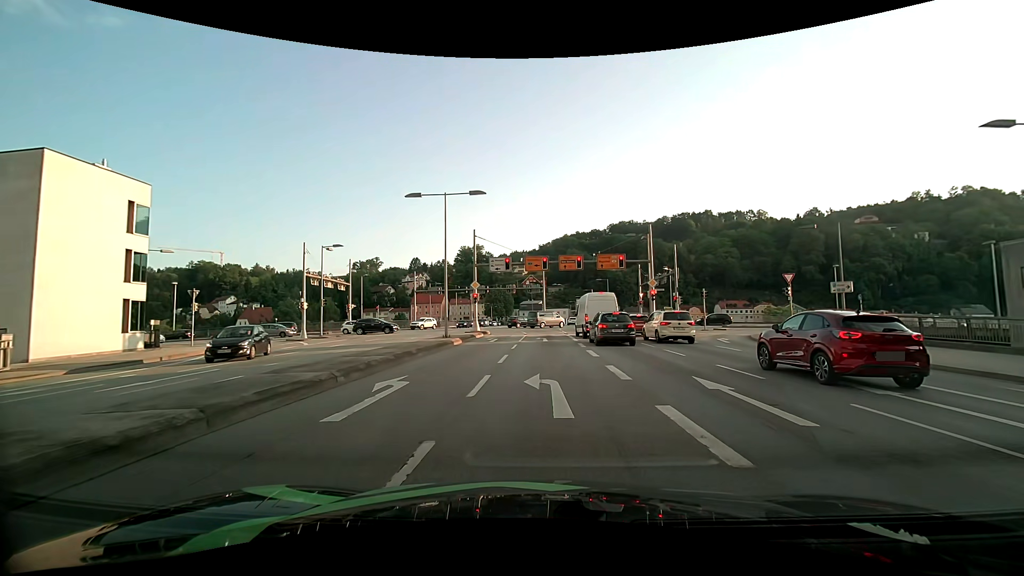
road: primary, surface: asphalt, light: Day
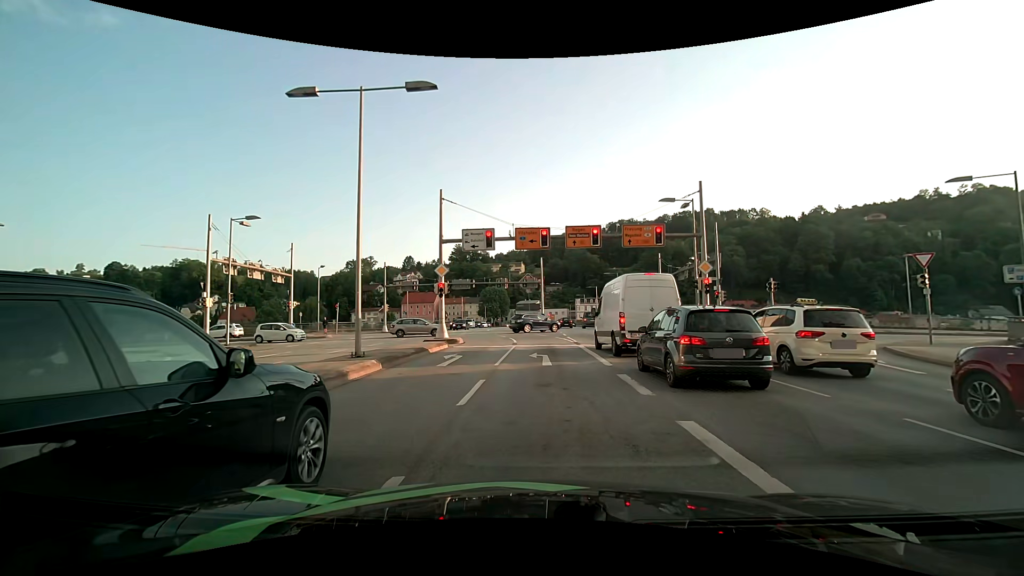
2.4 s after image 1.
(-0.1, +13.1) m; 0°
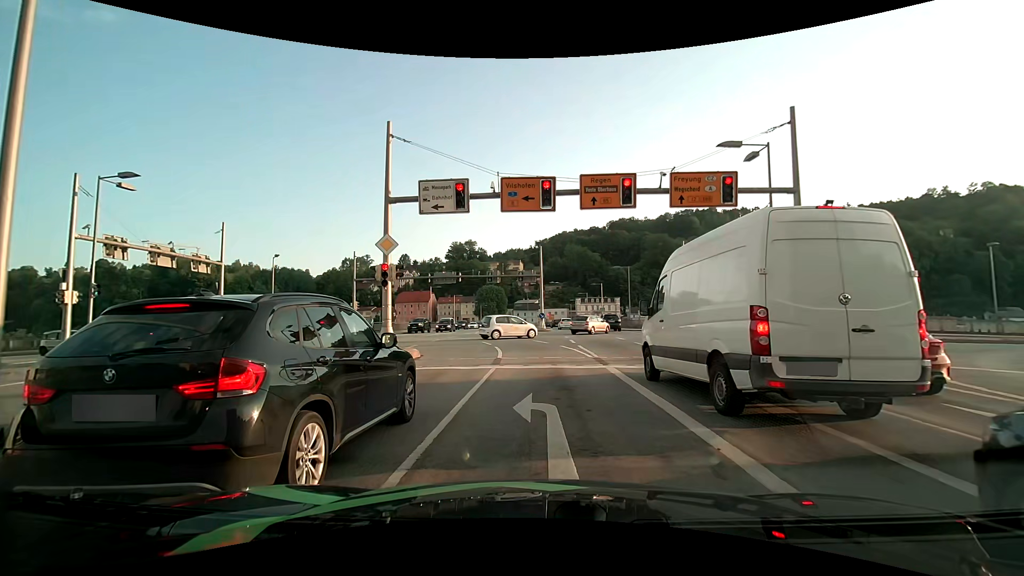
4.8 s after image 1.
(-0.1, +9.6) m; 0°
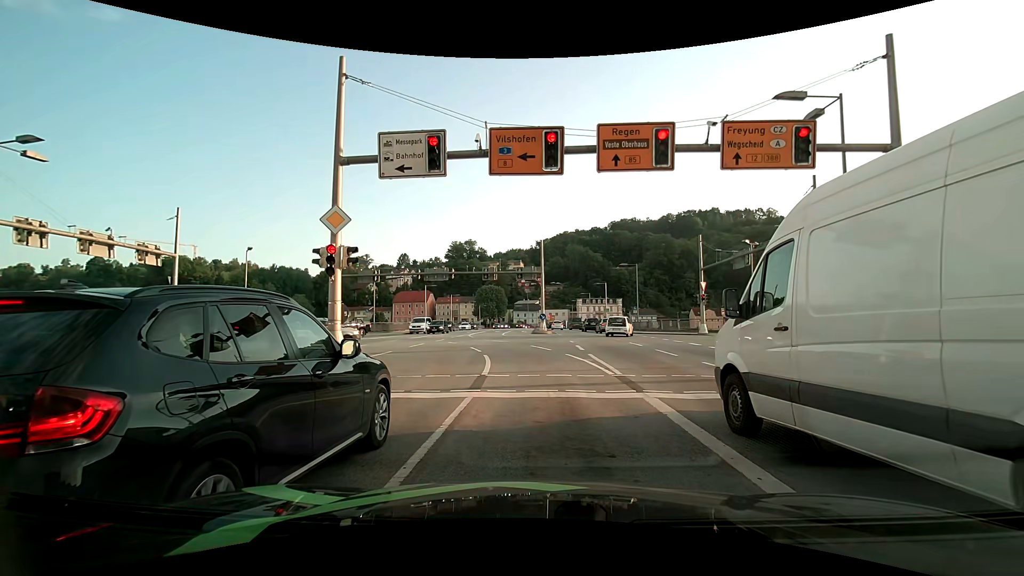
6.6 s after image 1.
(0.0, +4.5) m; 0°
